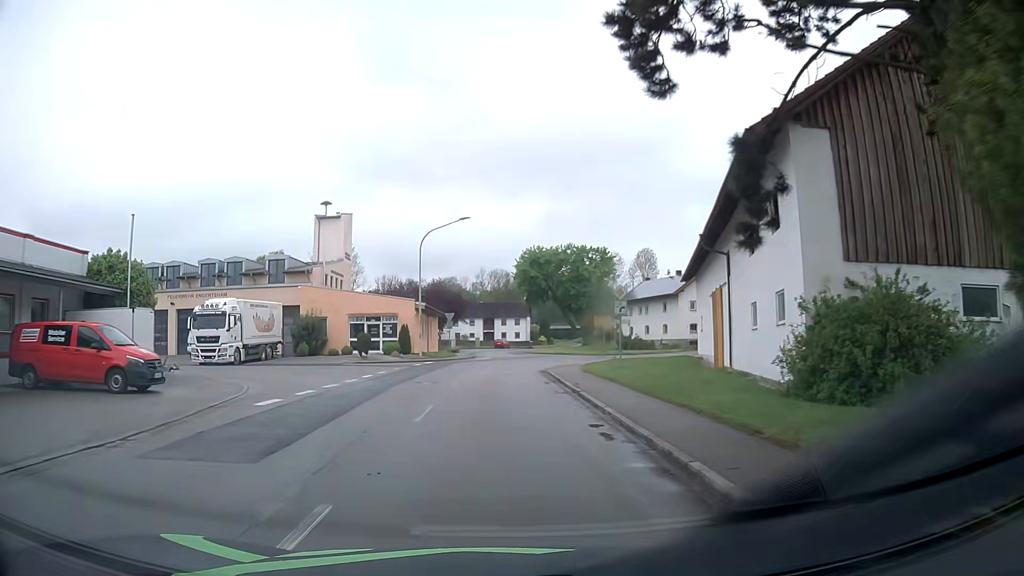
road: tertiary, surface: asphalt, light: Day
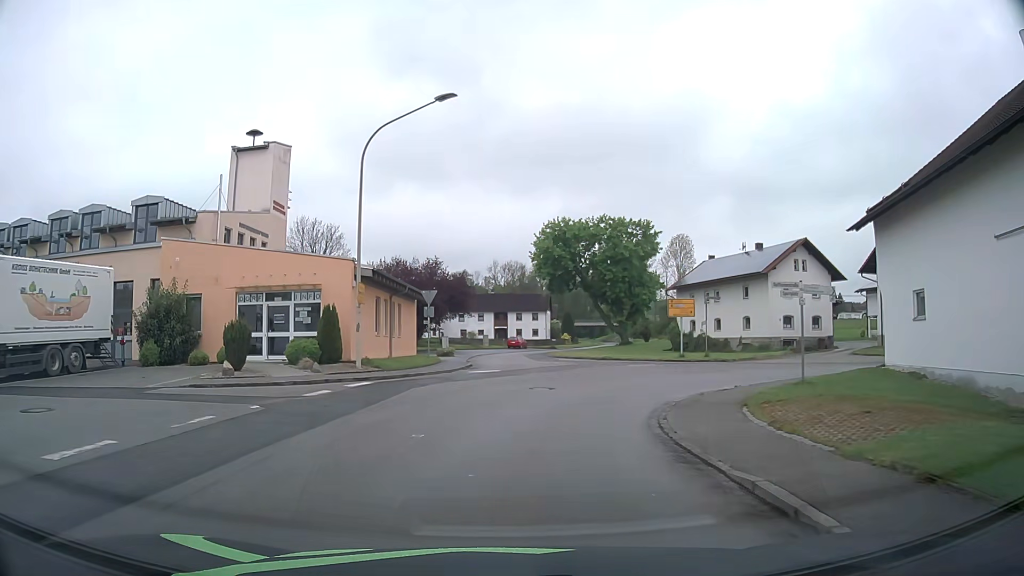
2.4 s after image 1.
(-0.2, +22.7) m; -1°
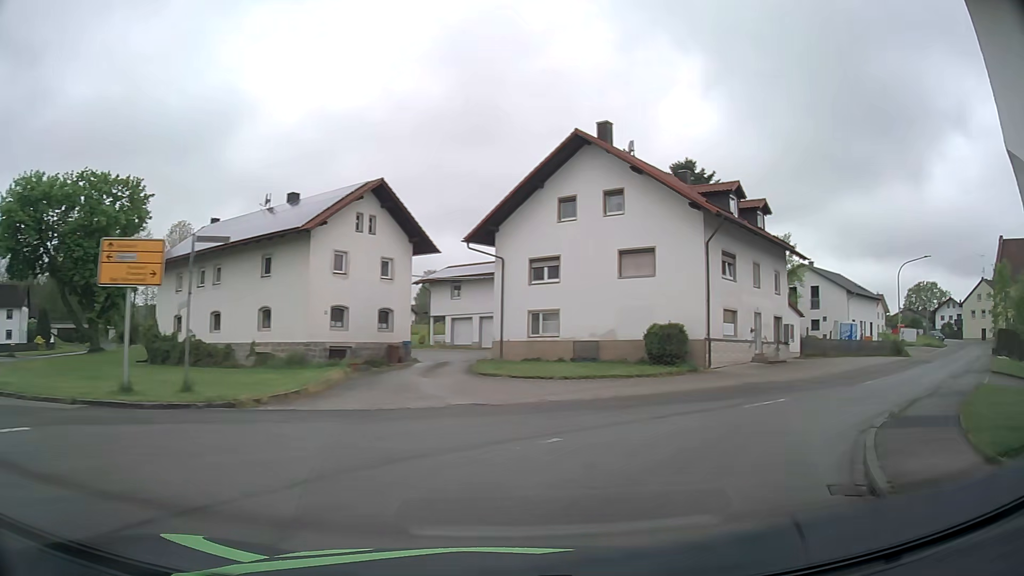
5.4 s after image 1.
(+5.6, +22.1) m; +42°
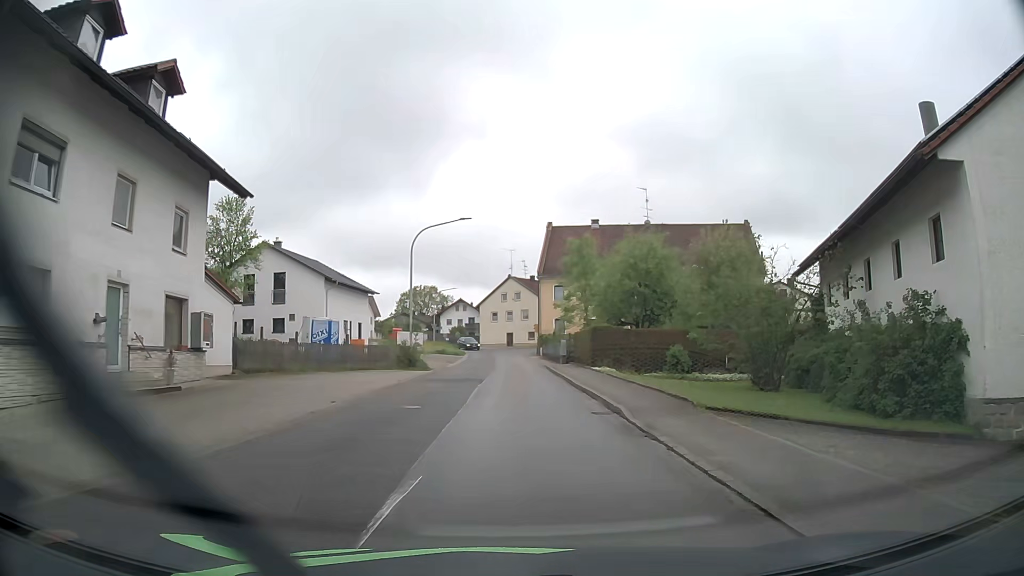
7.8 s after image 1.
(+8.4, +17.2) m; +45°
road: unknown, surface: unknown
